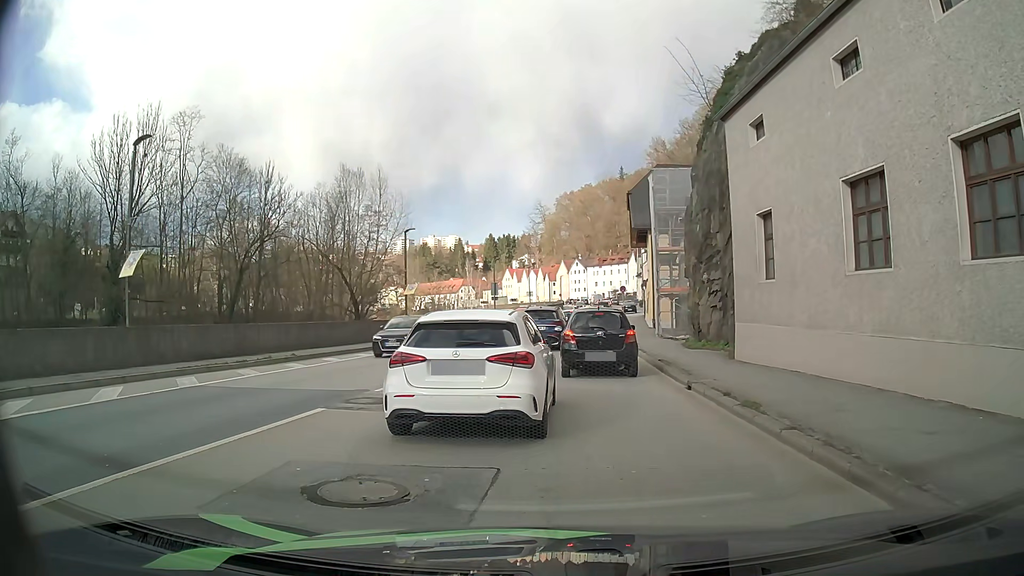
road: primary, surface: asphalt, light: Day
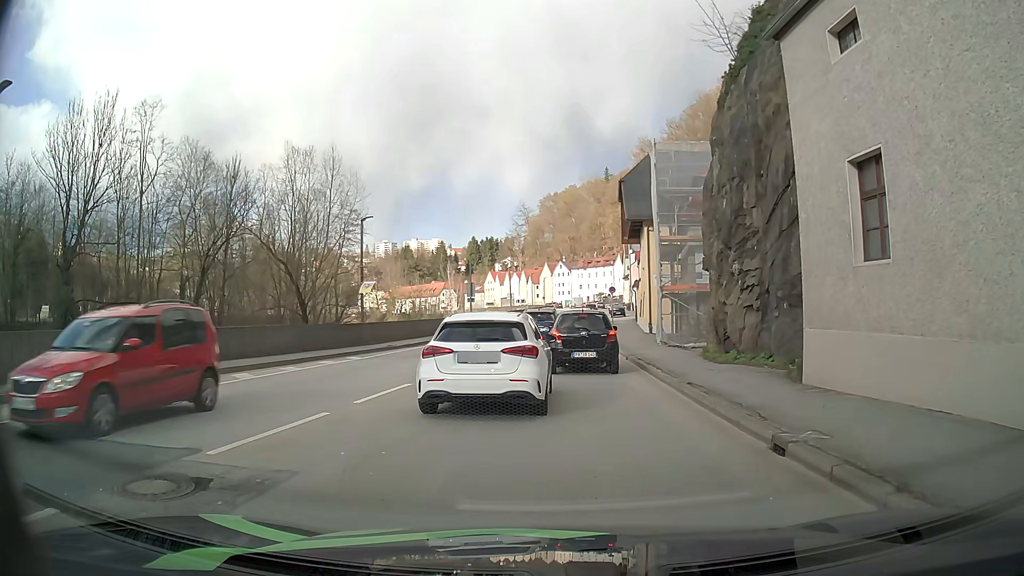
(0.0, +5.9) m; +1°
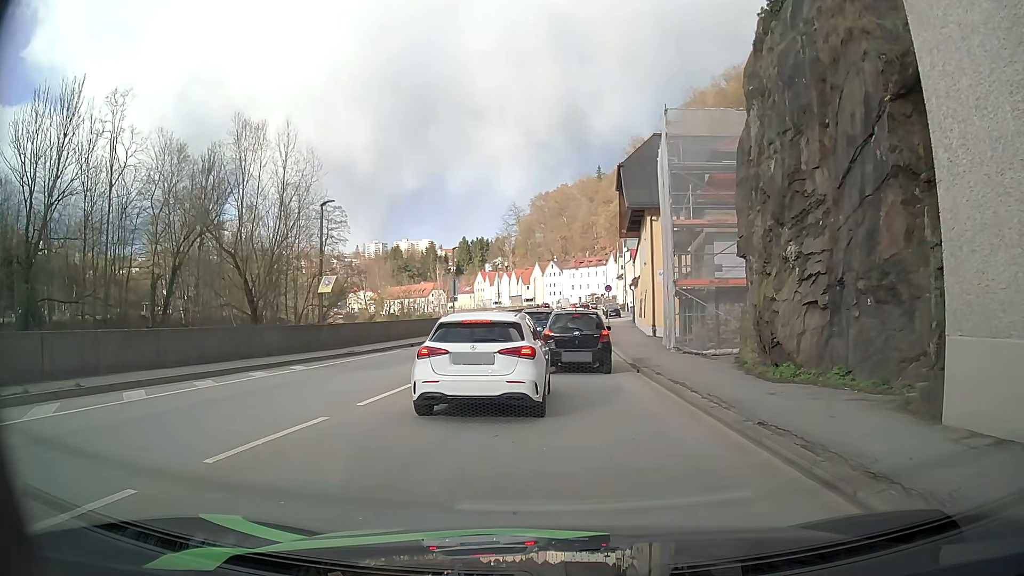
(+0.1, +4.8) m; +2°
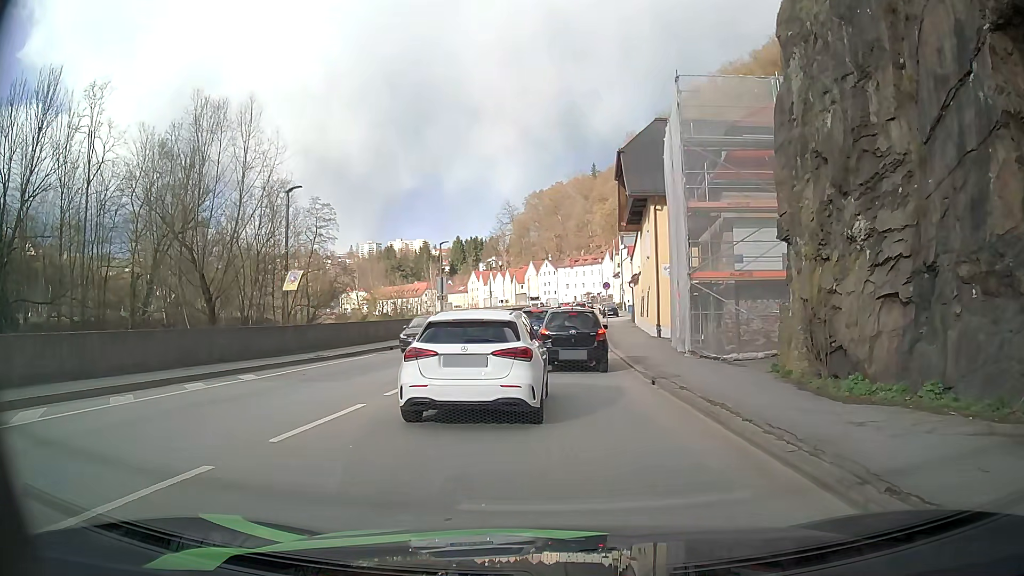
(0.0, +3.3) m; -1°
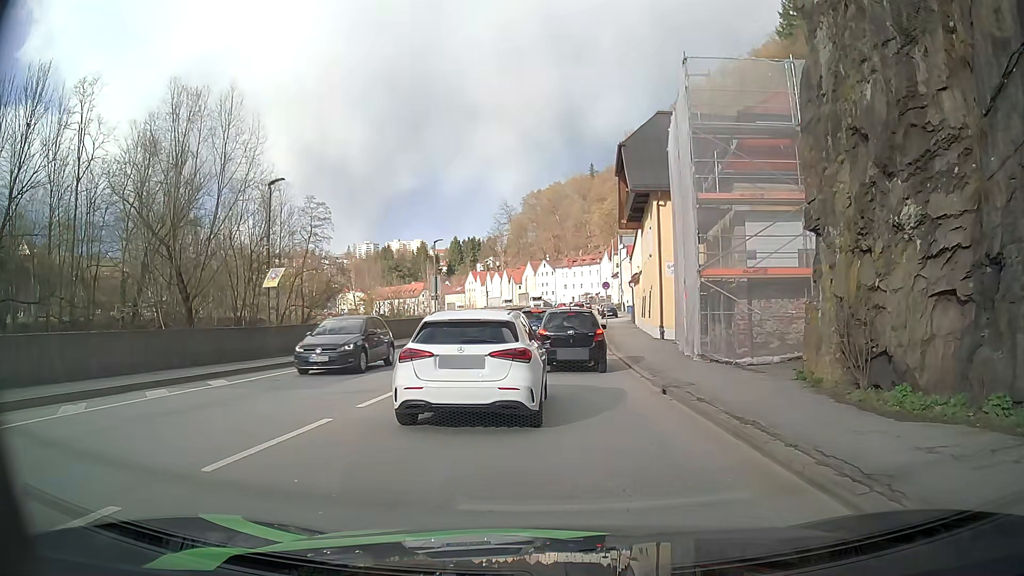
(0.0, +1.5) m; 0°
